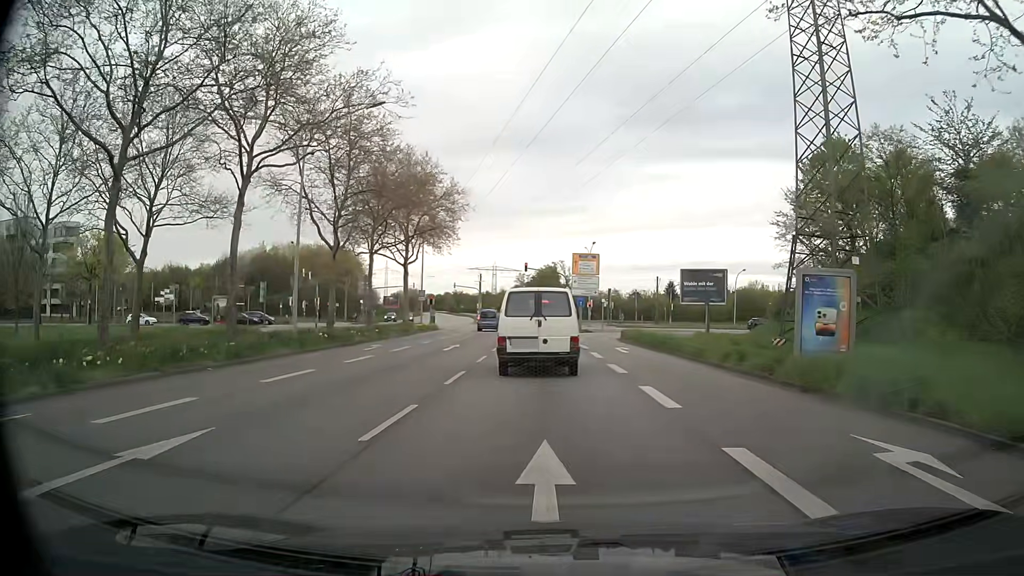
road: primary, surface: asphalt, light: Day
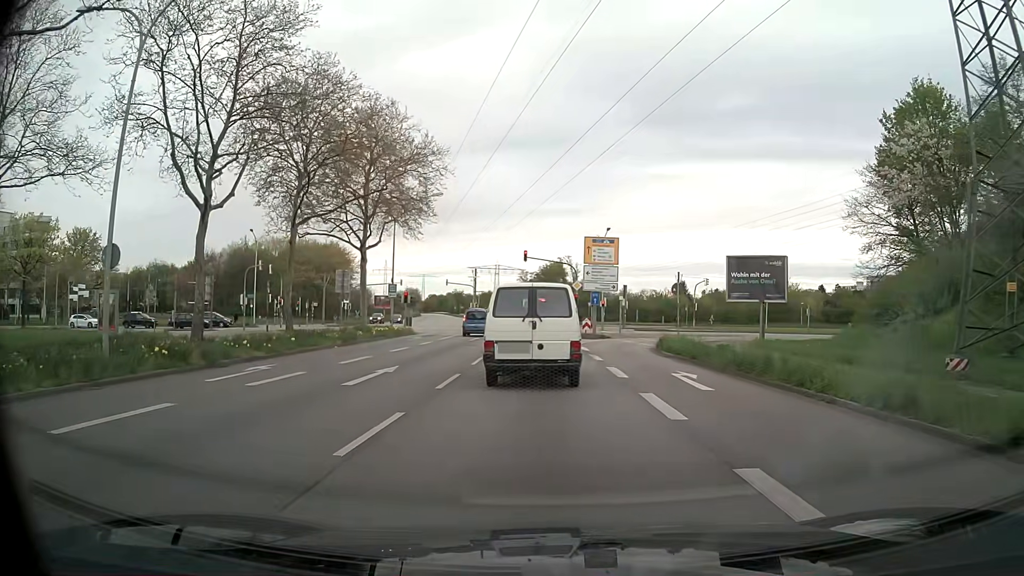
(-0.2, +12.9) m; -1°
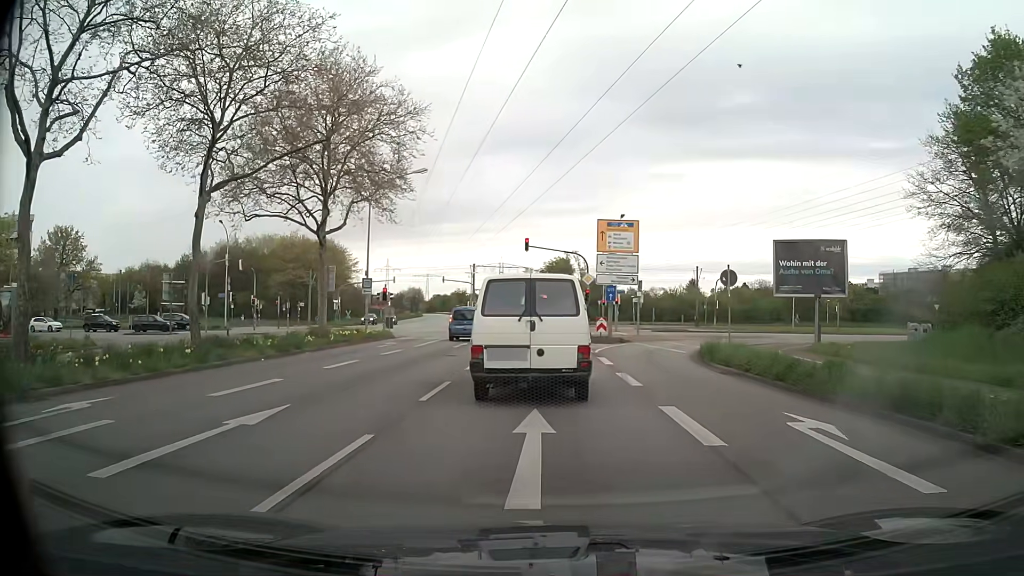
(-0.1, +7.9) m; -2°
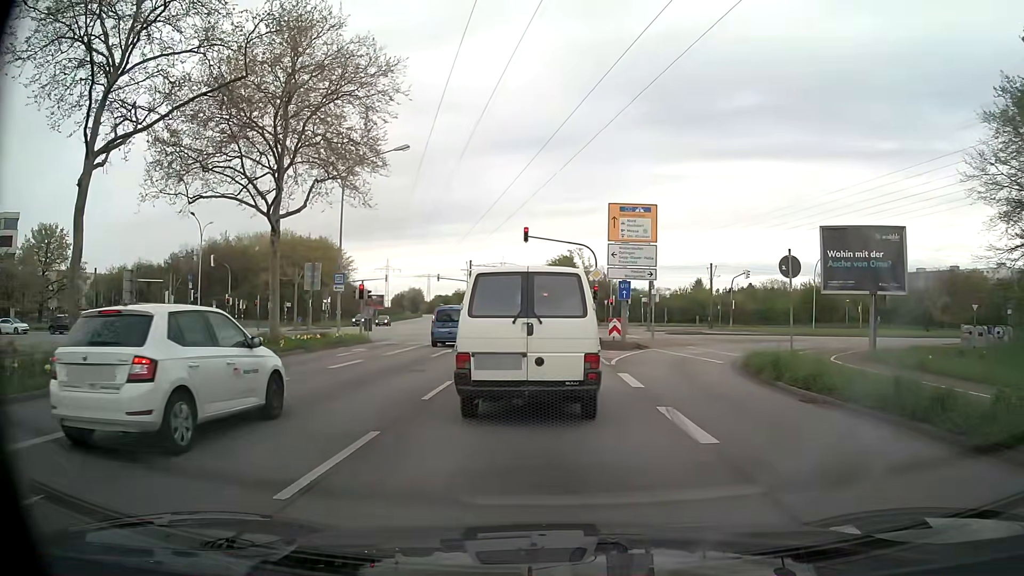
(+0.1, +5.7) m; 0°
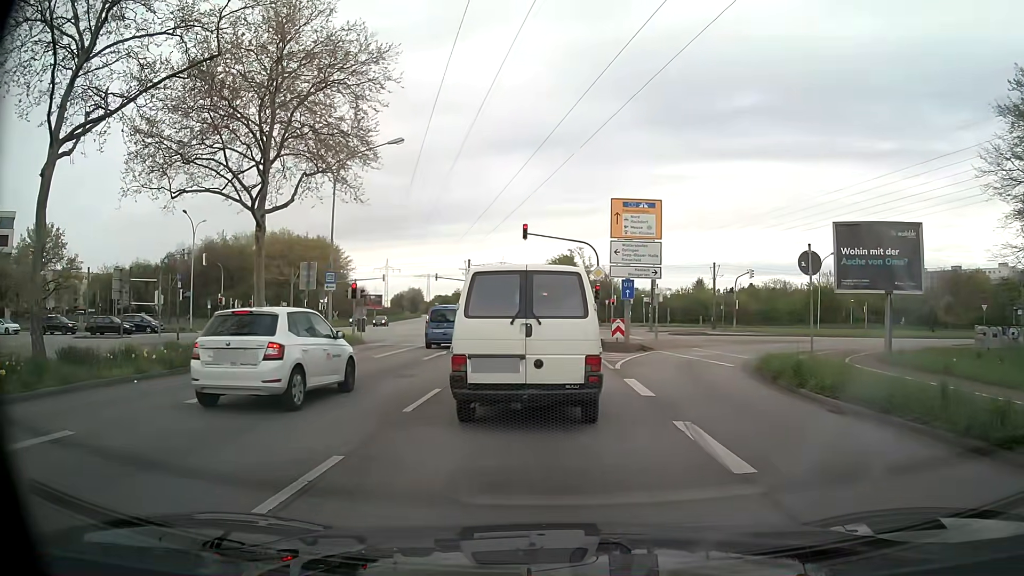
(0.0, +1.3) m; +1°
